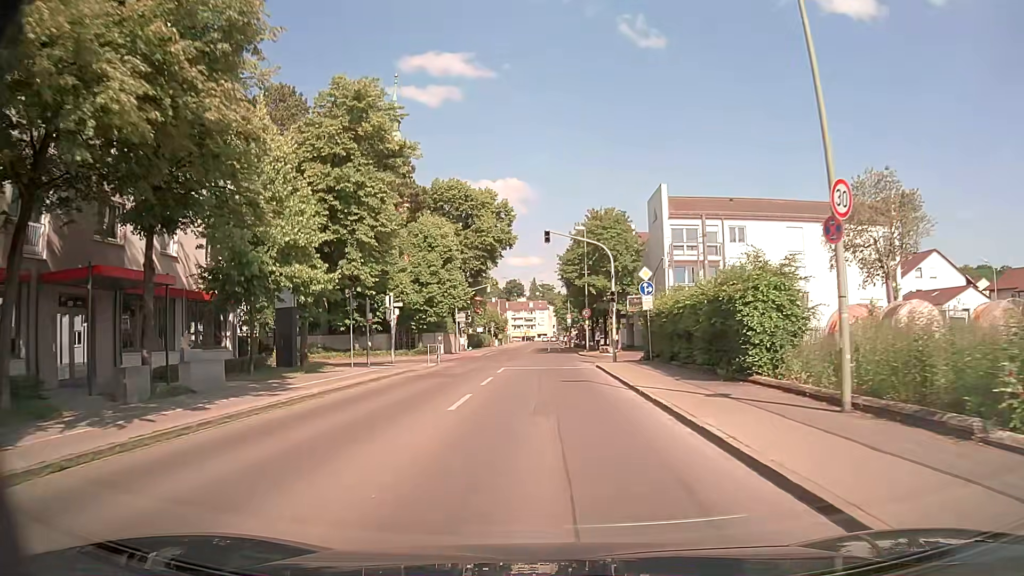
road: tertiary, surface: asphalt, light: Day
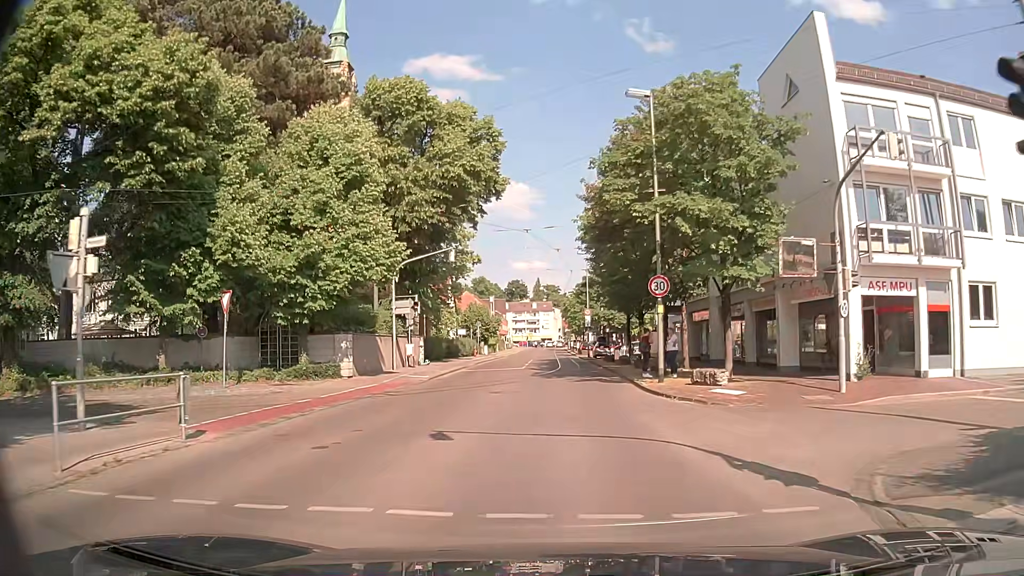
(-0.2, +27.5) m; 0°
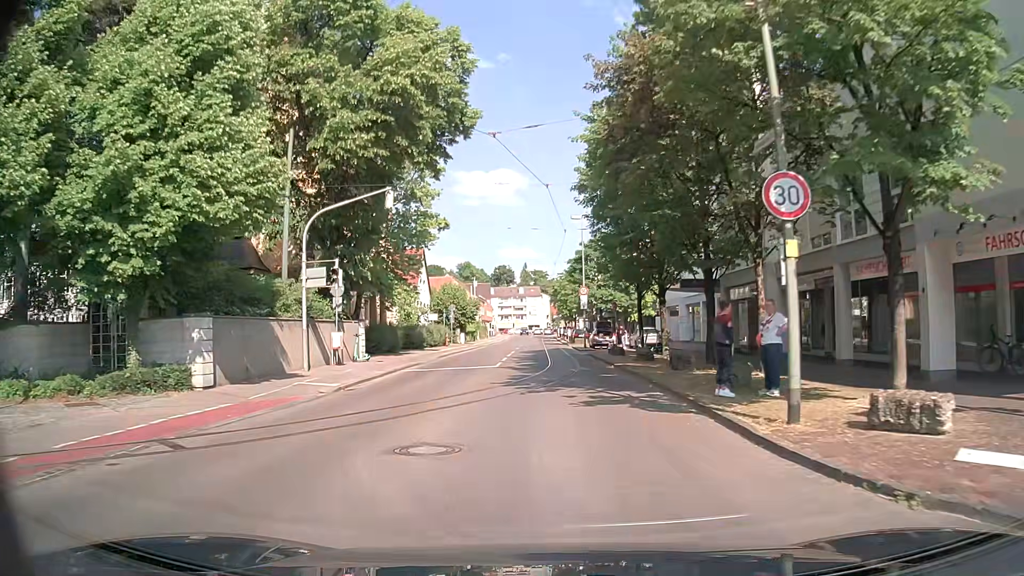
(0.0, +11.3) m; 0°
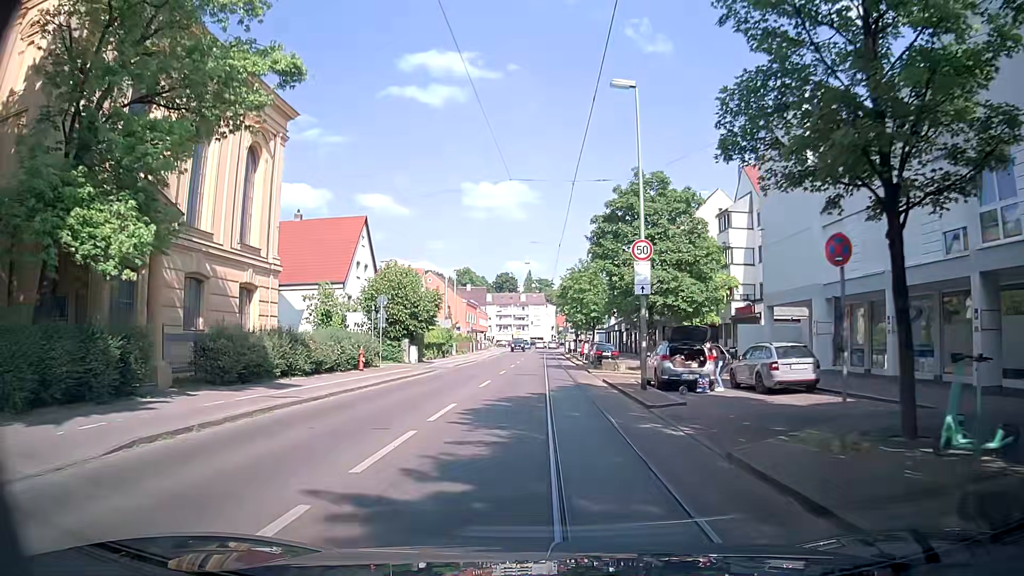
(+0.1, +26.8) m; -2°
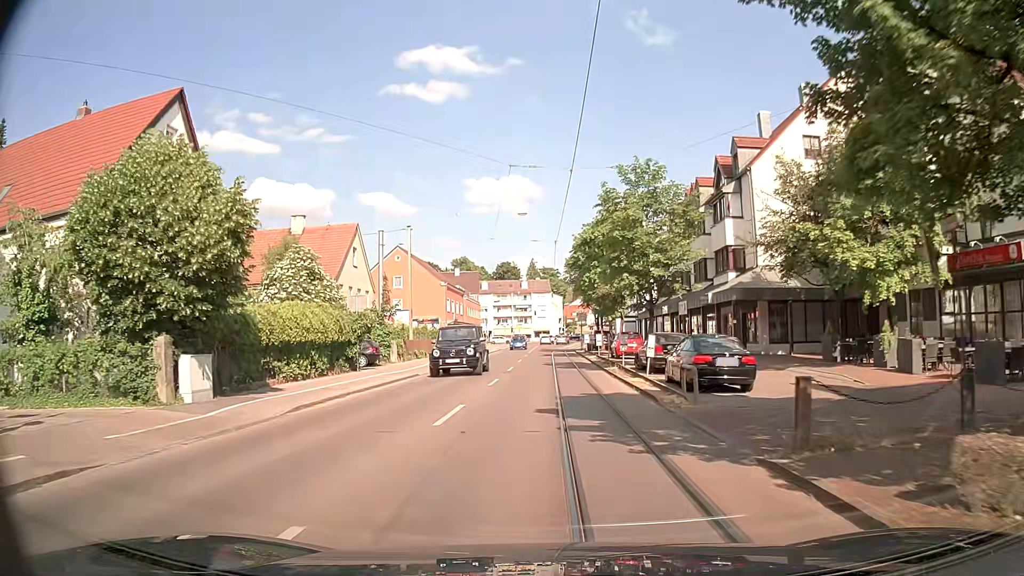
(+0.5, +28.3) m; +1°
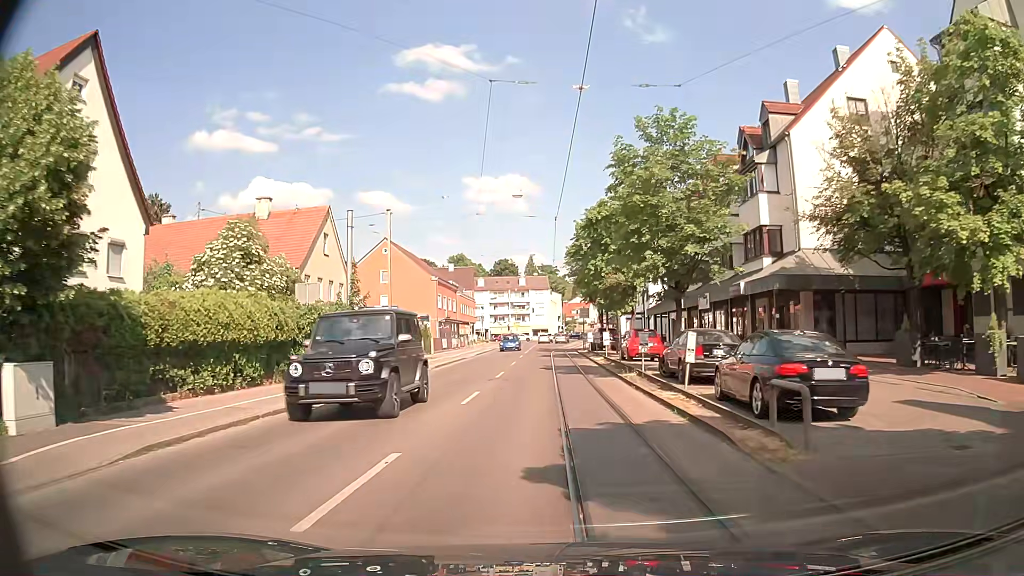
(0.0, +6.0) m; 0°
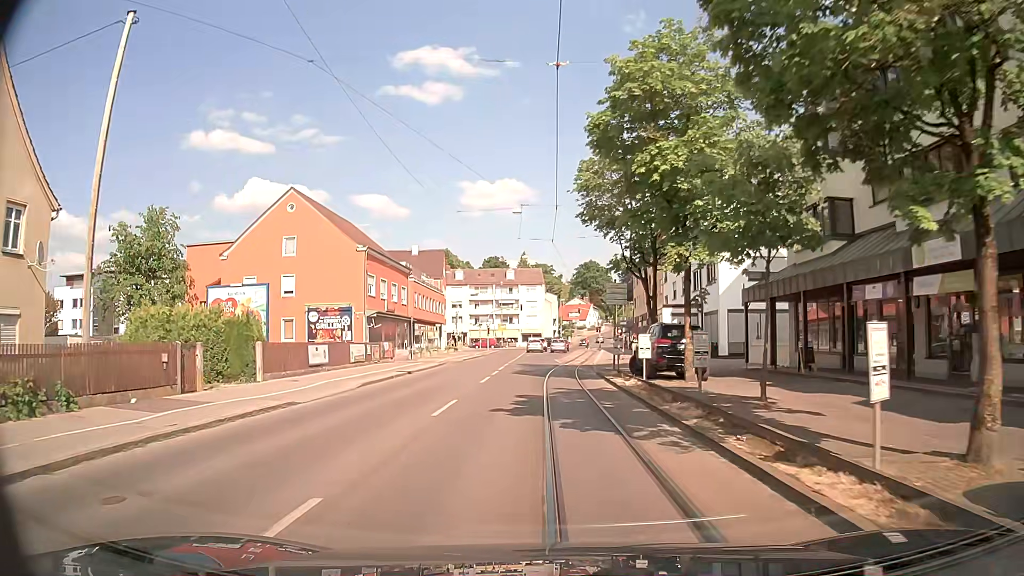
(+0.3, +29.5) m; 0°
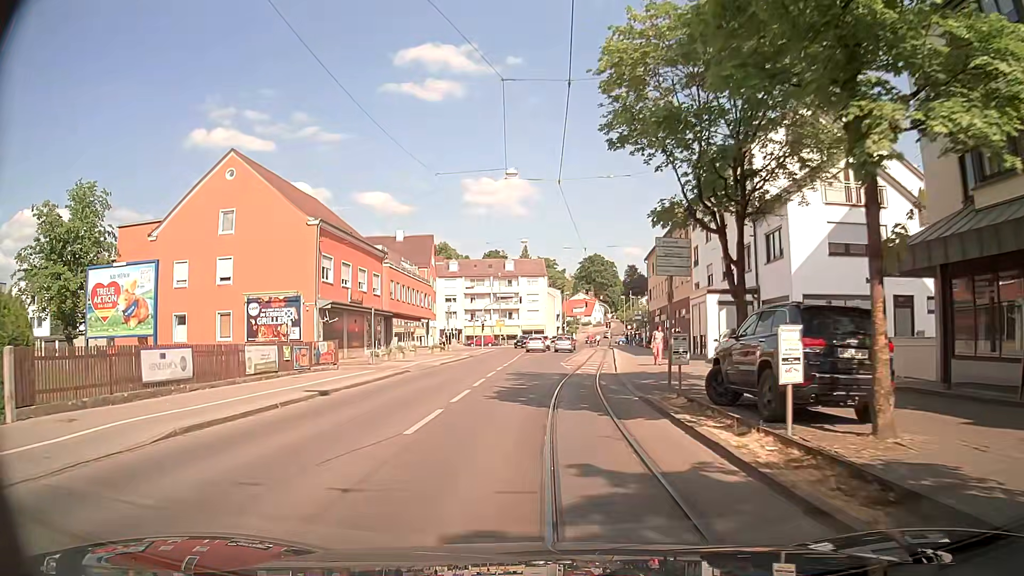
(+0.1, +11.3) m; +1°
(0, +10) (0, +20) (0, +30) (-1, +40) (-1, +50) (-1, +60) (-1, +70) (-1, +80) (-2, +90) (-7, +98) m
